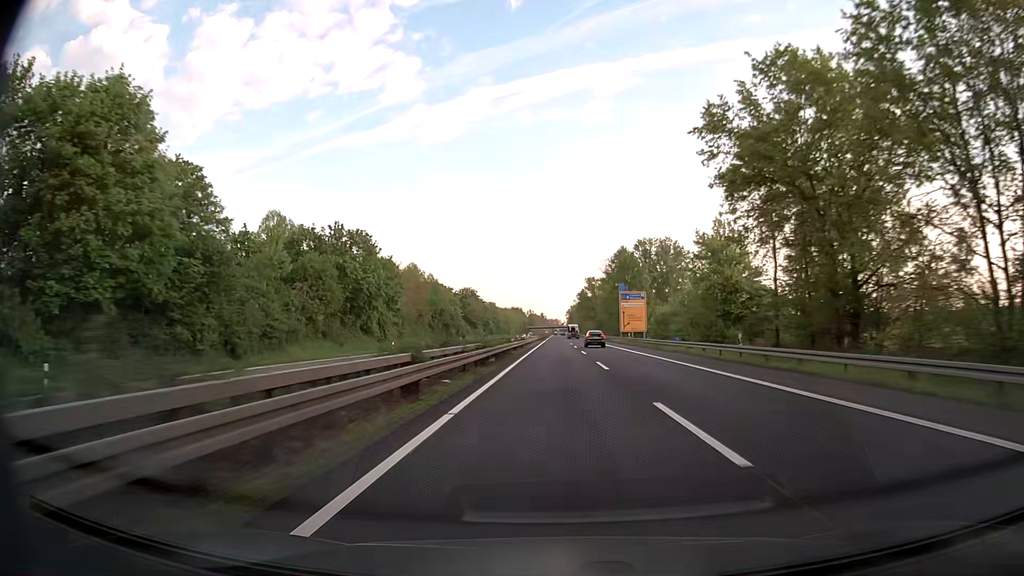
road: trunk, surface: asphalt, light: Day
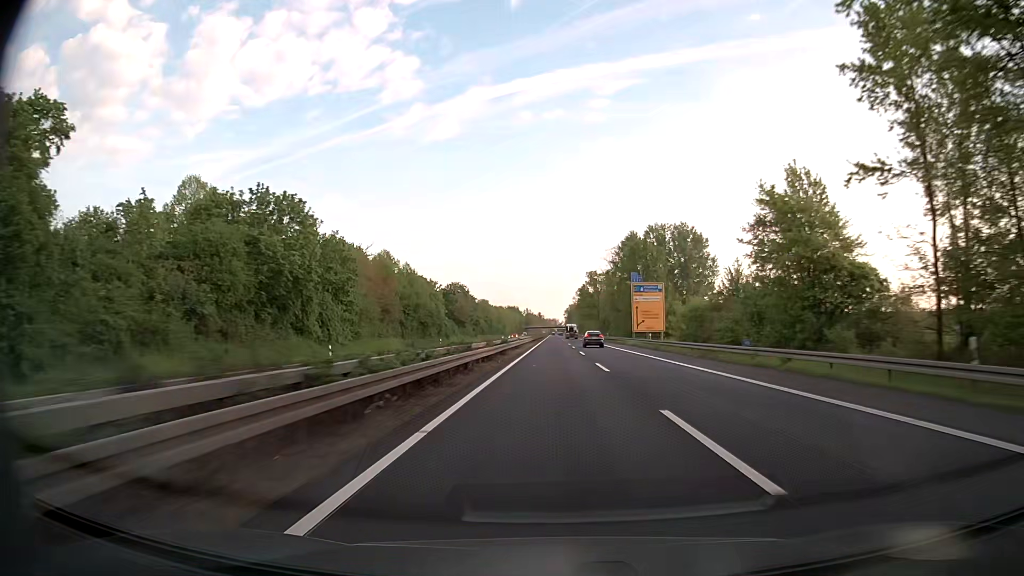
(0.0, +19.1) m; 0°
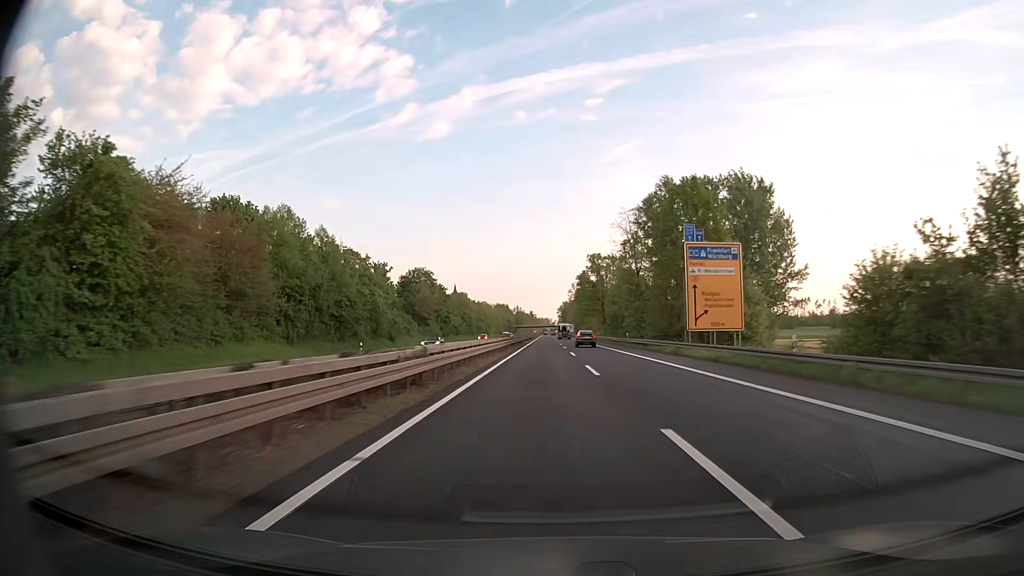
(+0.2, +38.2) m; +1°
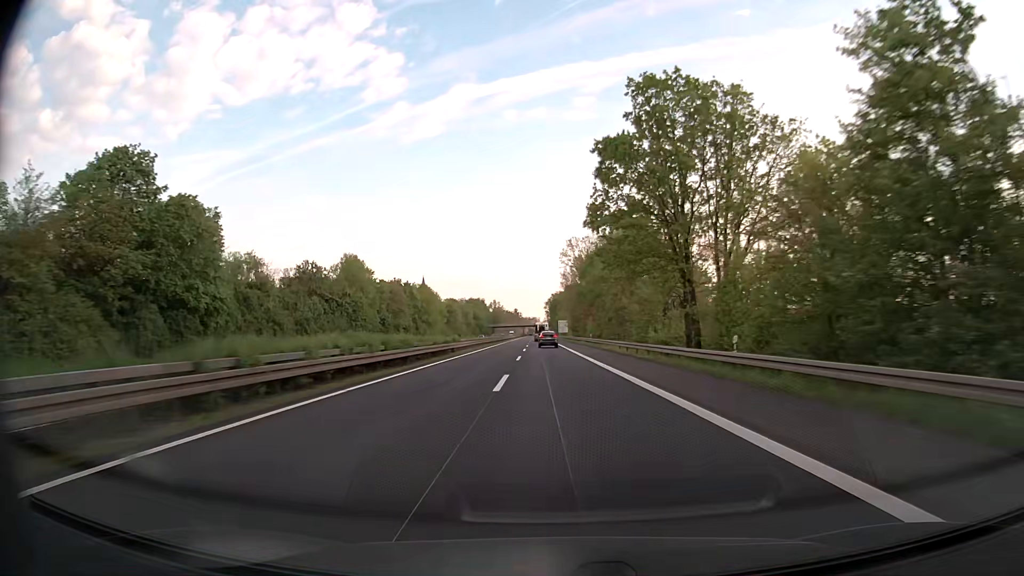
(+1.3, +95.5) m; +1°
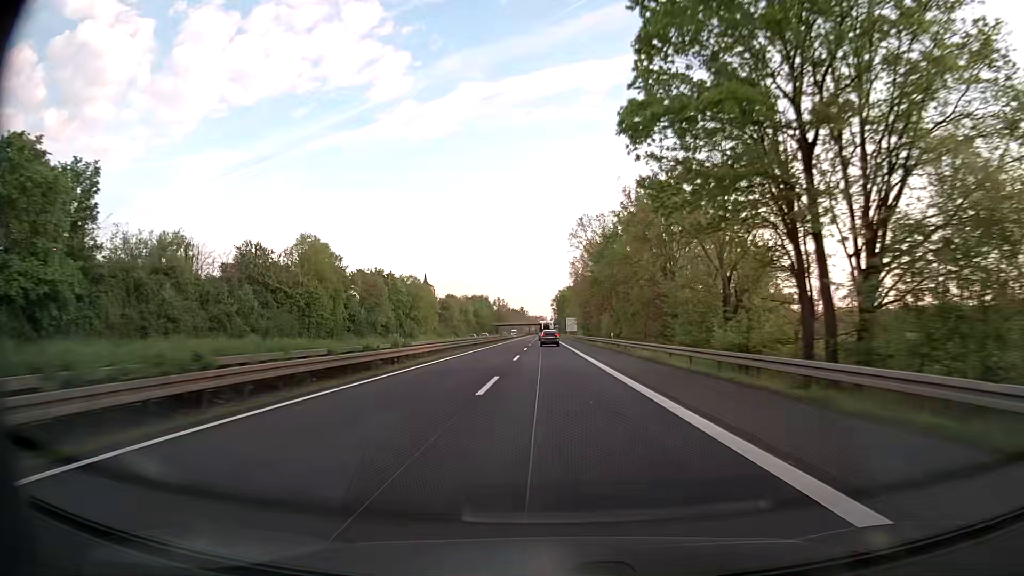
(-0.1, +19.1) m; -1°
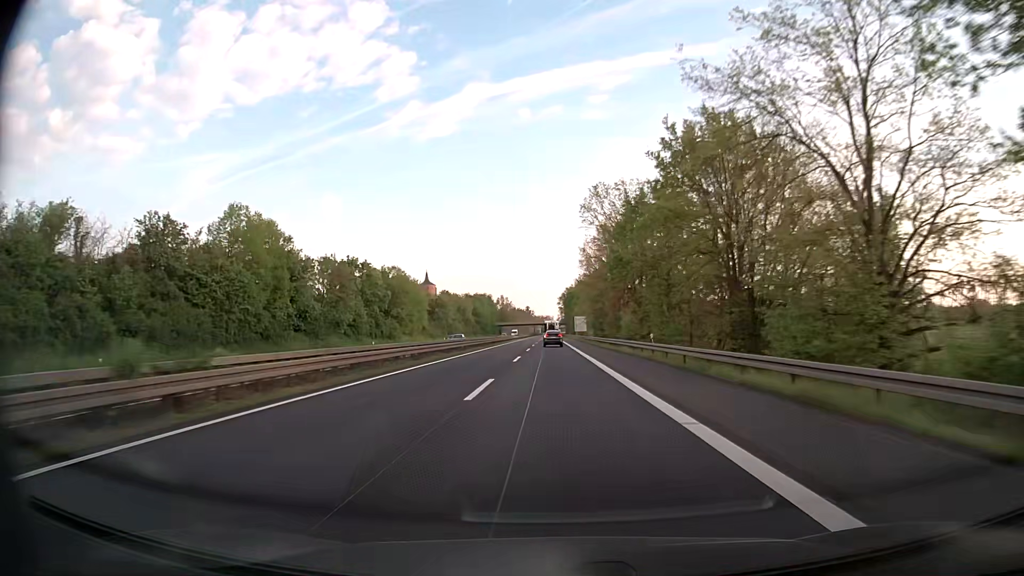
(-0.1, +19.1) m; 0°
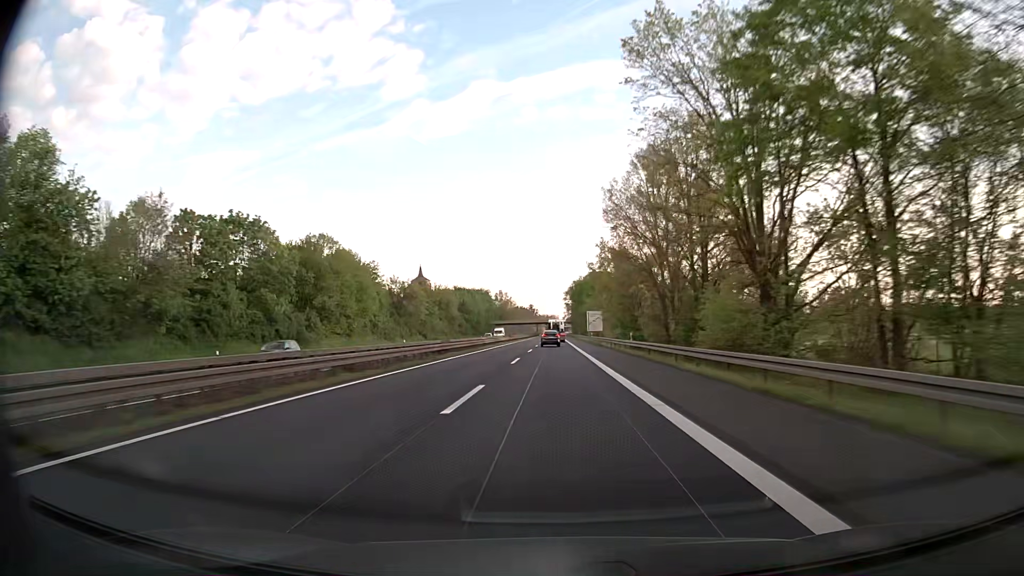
(-0.3, +38.3) m; -1°
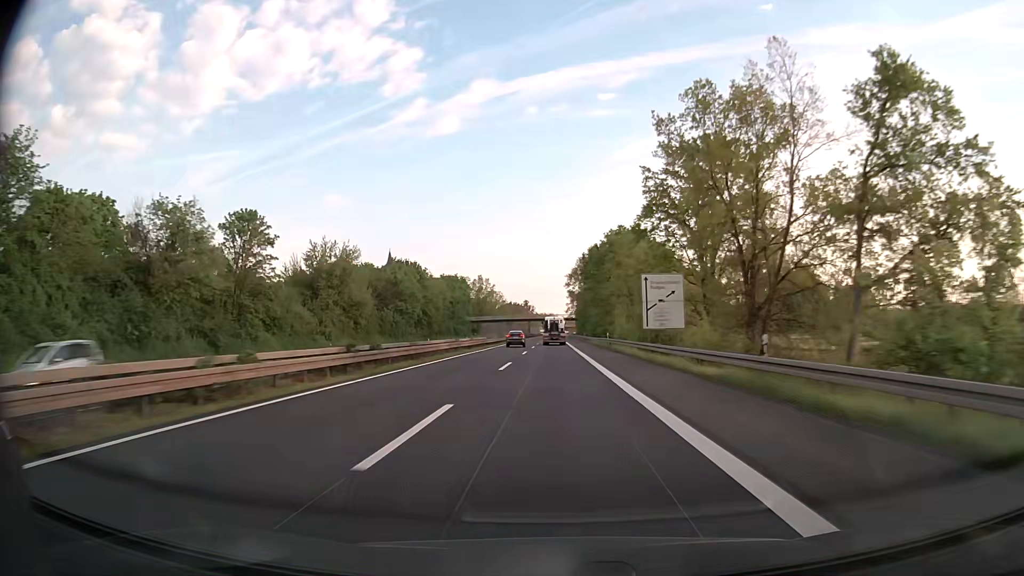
(-0.1, +76.5) m; 0°
(0, +10) (0, +20) (0, +30) (0, +40) (0, +50) (0, +60) (0, +70) (0, +80) (0, +90) (0, +100) m
